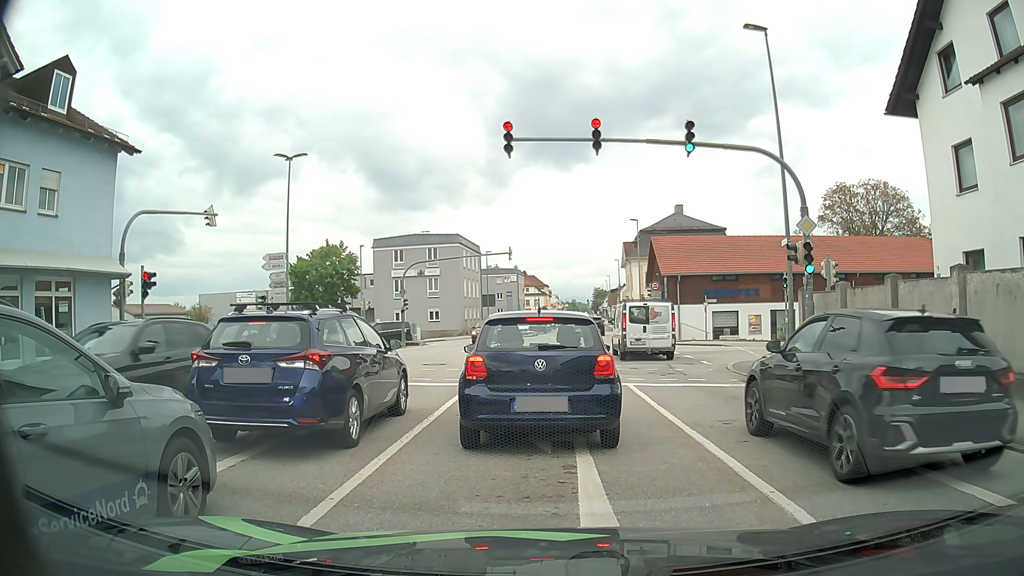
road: tertiary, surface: asphalt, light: Day
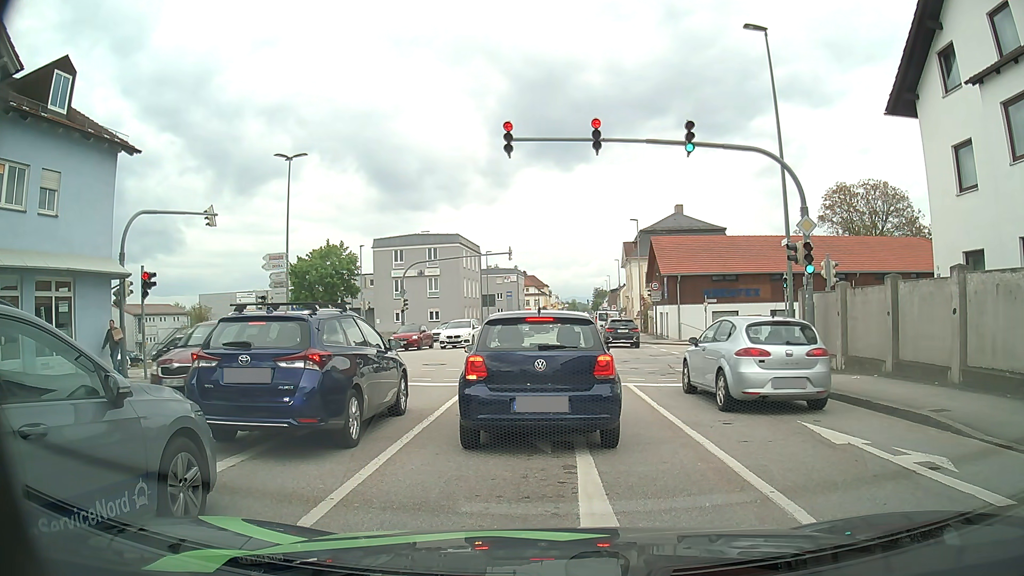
(0.0, 0.0) m; 0°
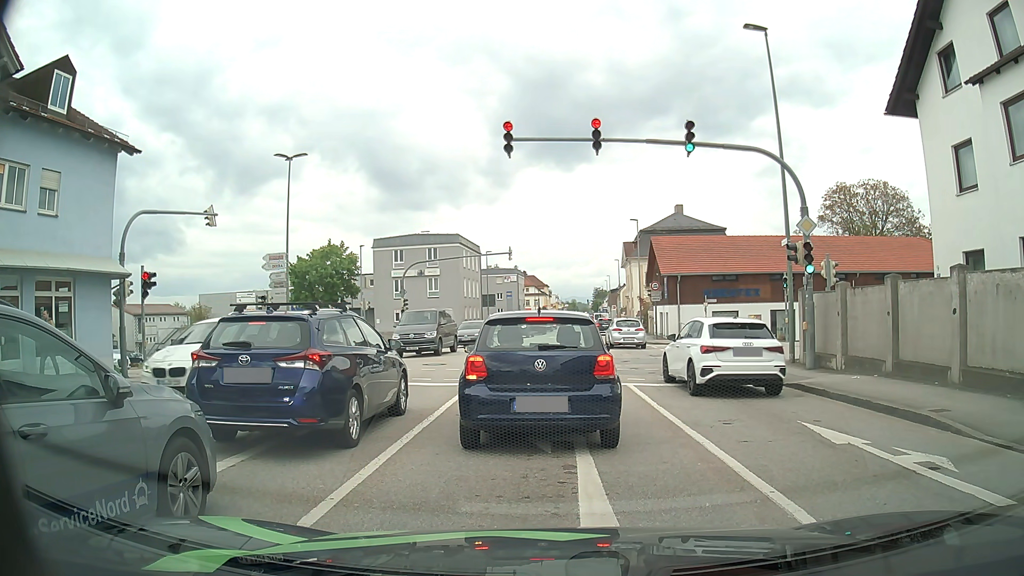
(0.0, 0.0) m; 0°
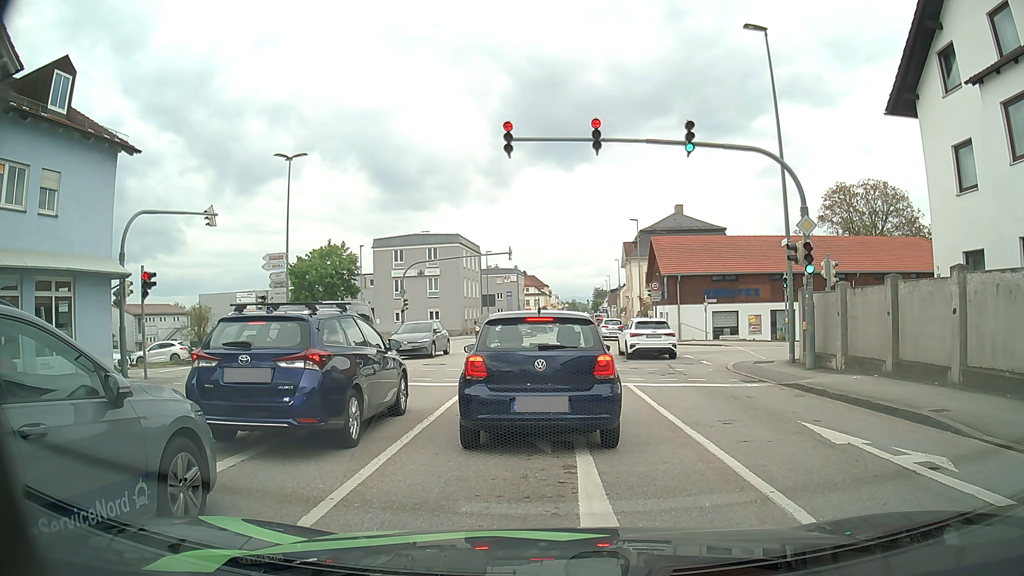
(0.0, 0.0) m; 0°
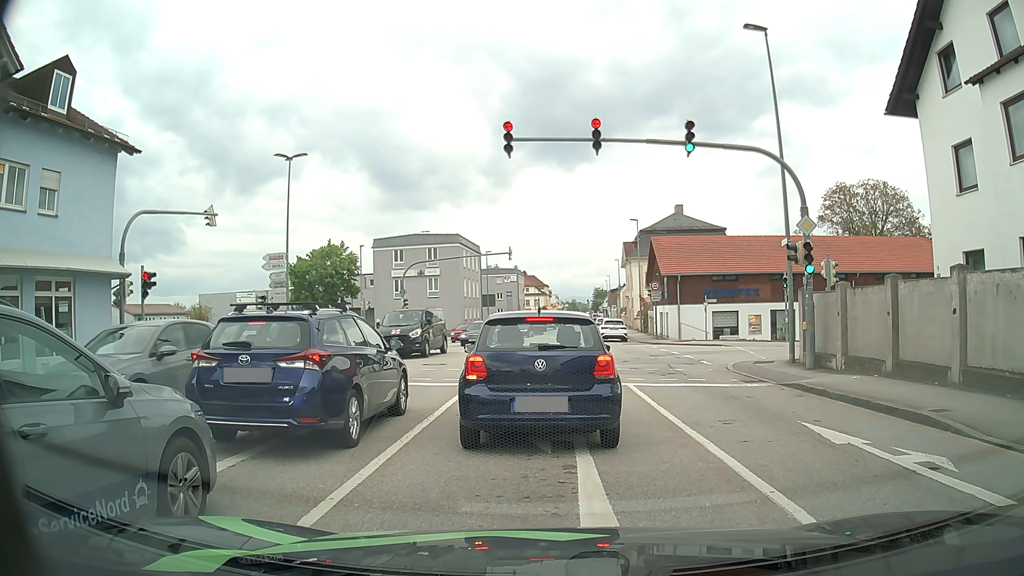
(0.0, 0.0) m; 0°
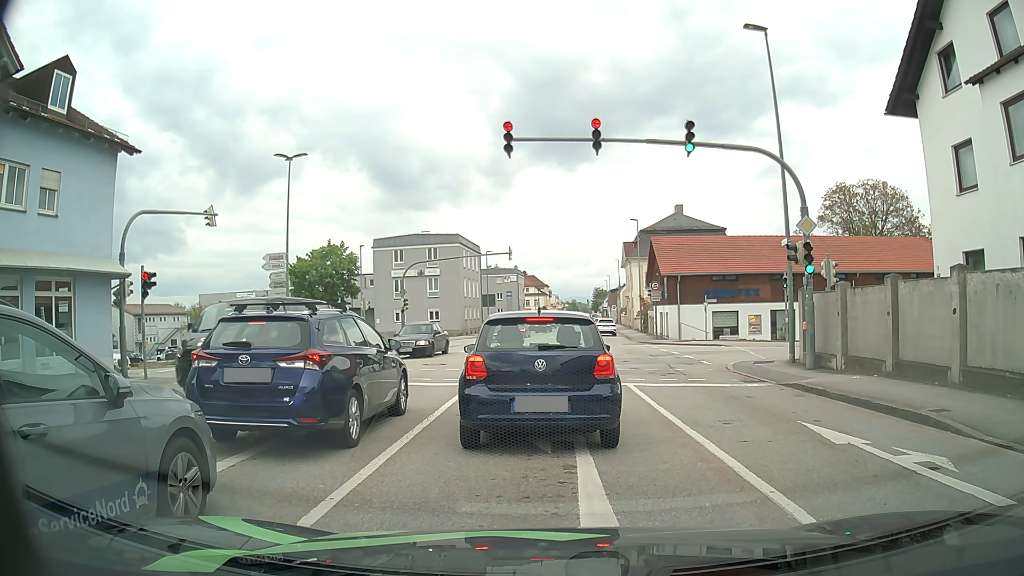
(0.0, 0.0) m; 0°
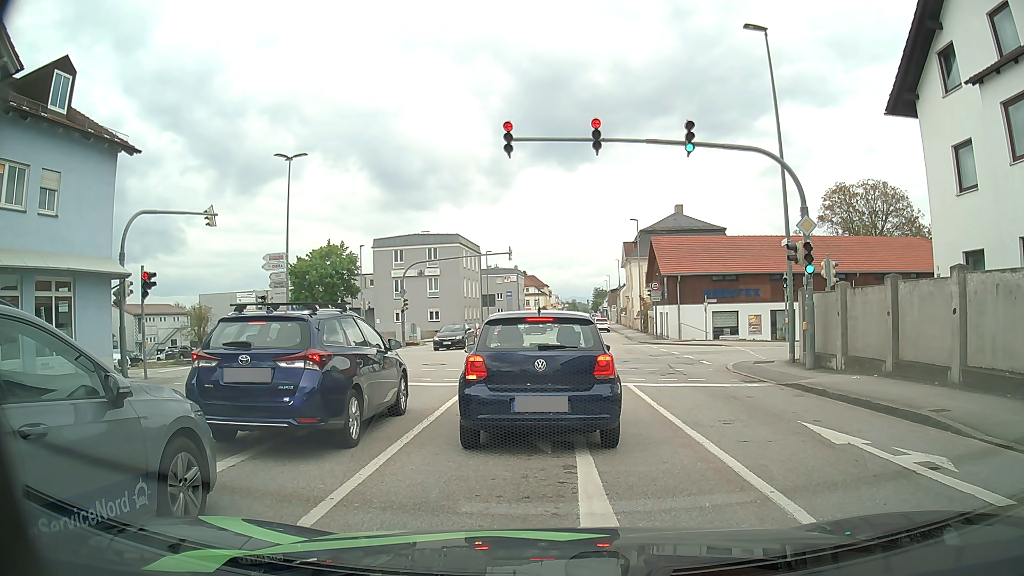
(0.0, 0.0) m; 0°
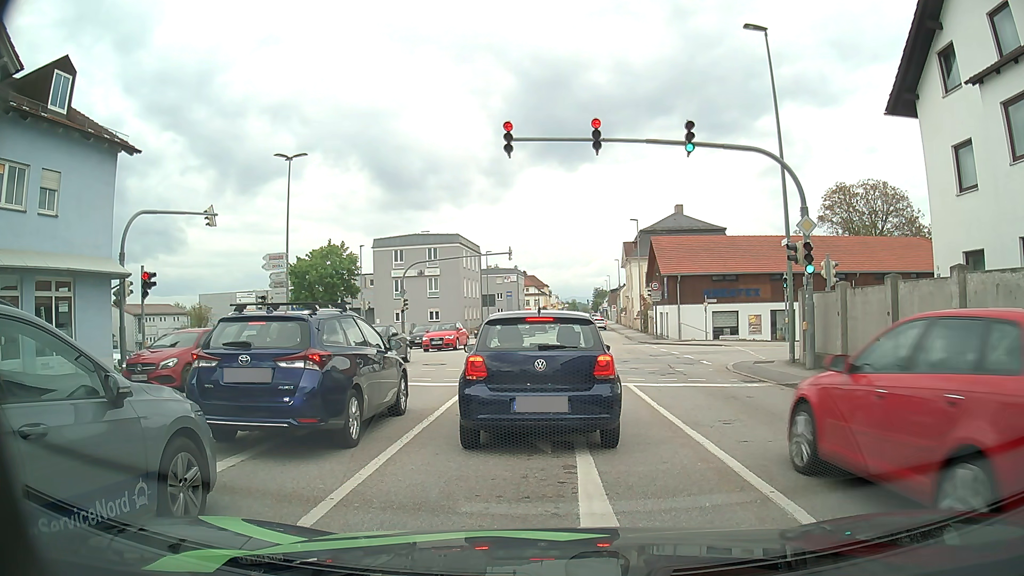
(0.0, 0.0) m; 0°
(0, +10) (0, +20) (-1, +30) (-6, +38) (-15, +41) (-25, +41) (-35, +41) (-45, +40) (-55, +40) (-65, +41) m
